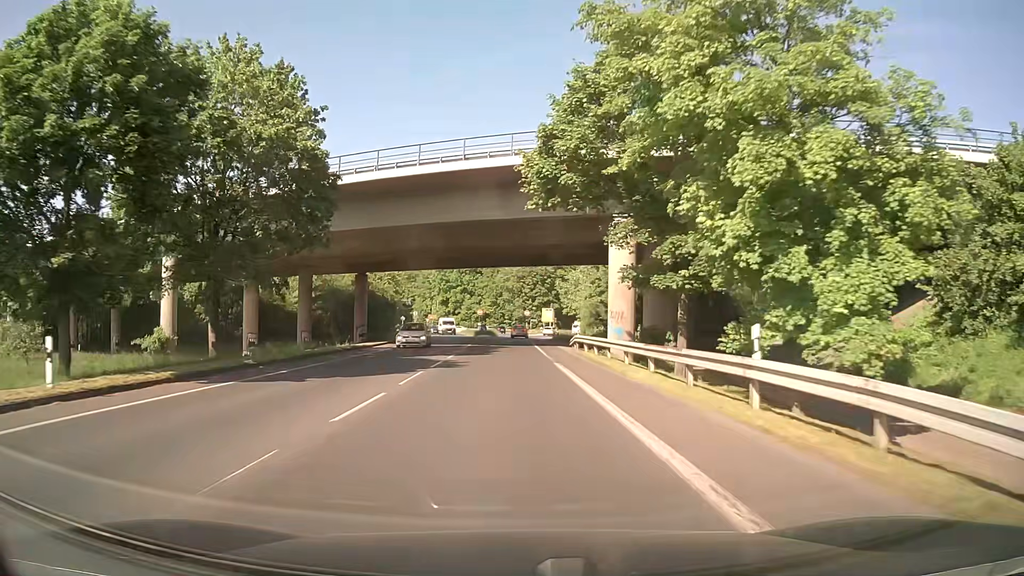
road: secondary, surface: asphalt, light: Day
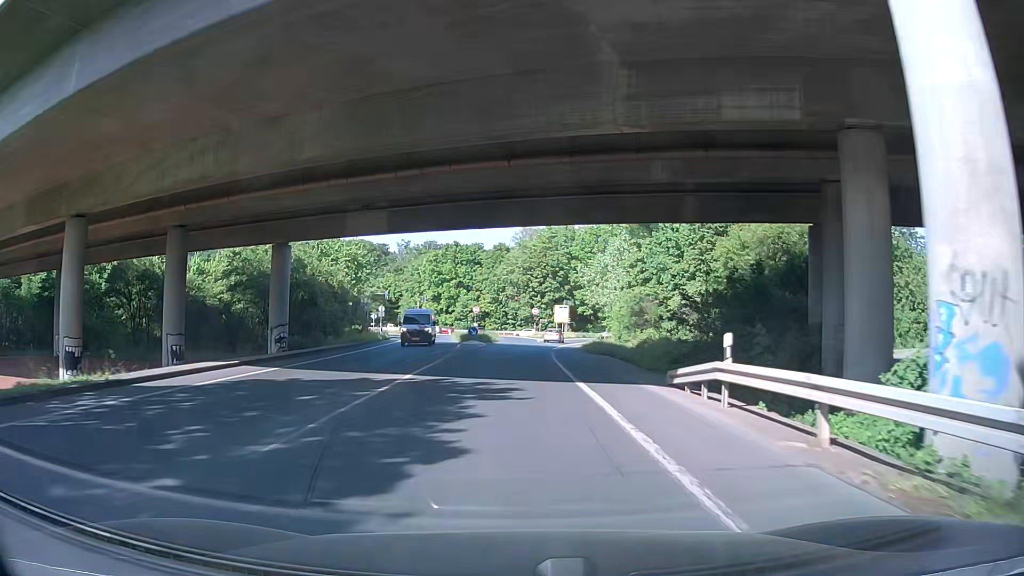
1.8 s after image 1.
(-0.1, +26.7) m; 0°
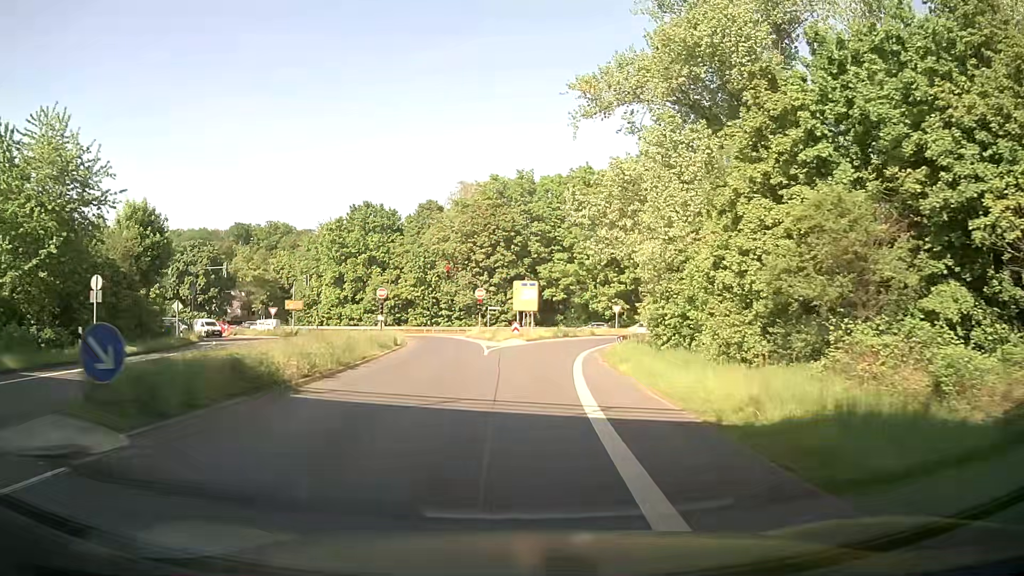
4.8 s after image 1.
(+0.8, +42.3) m; +4°
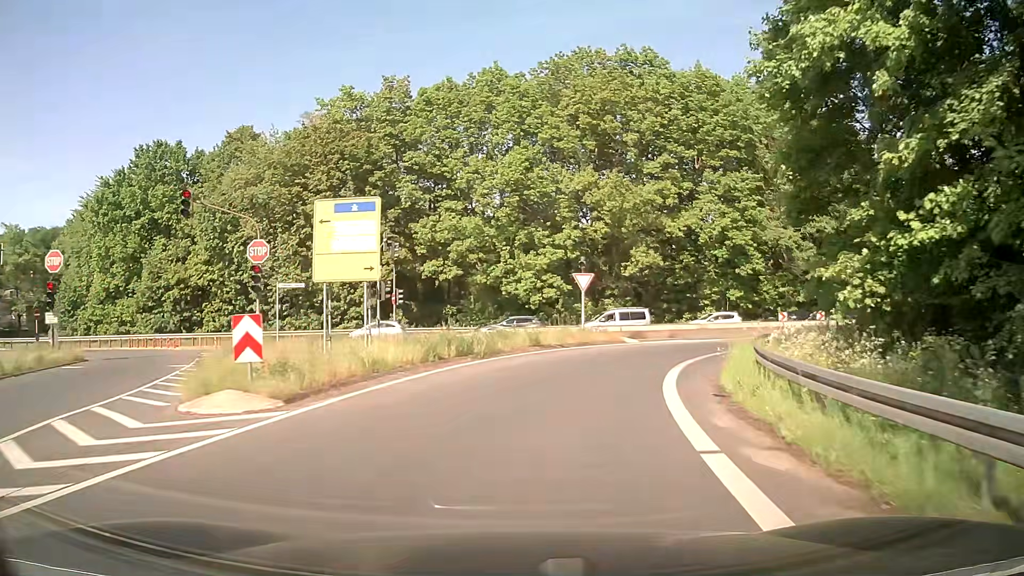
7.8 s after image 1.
(+2.5, +37.0) m; +10°
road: primary_link
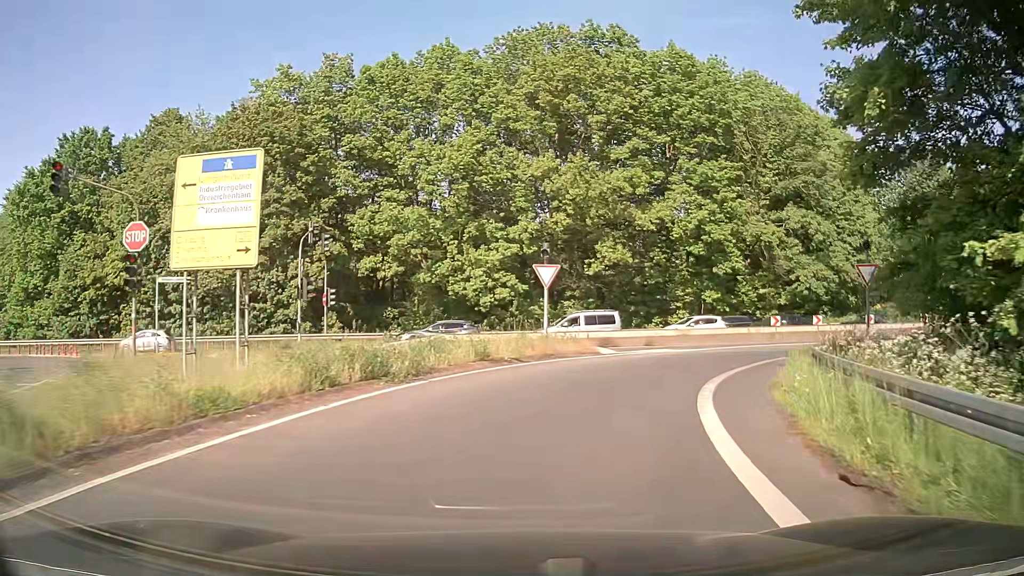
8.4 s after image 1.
(+0.2, +6.1) m; +3°
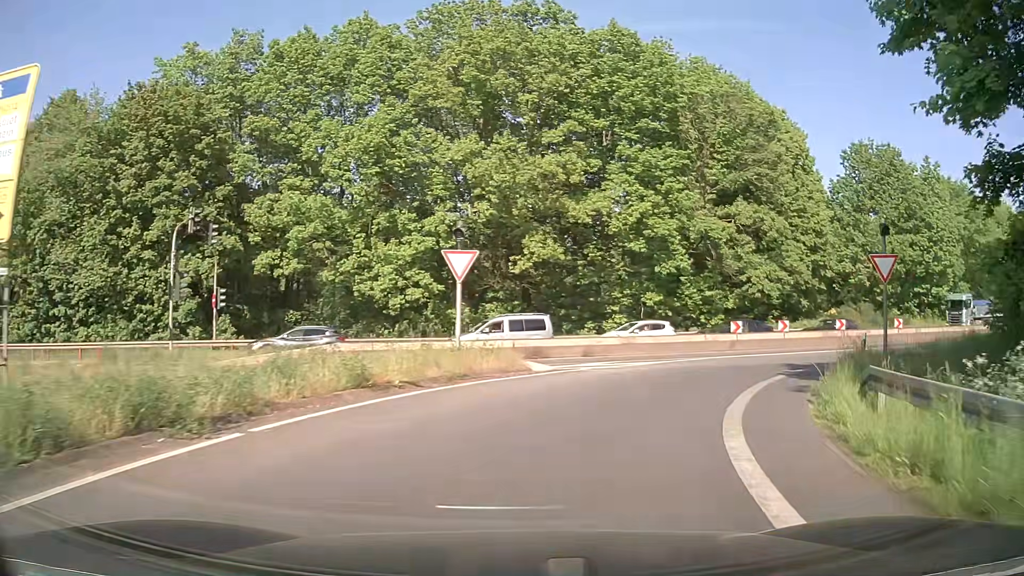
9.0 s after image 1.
(+0.3, +5.5) m; +7°
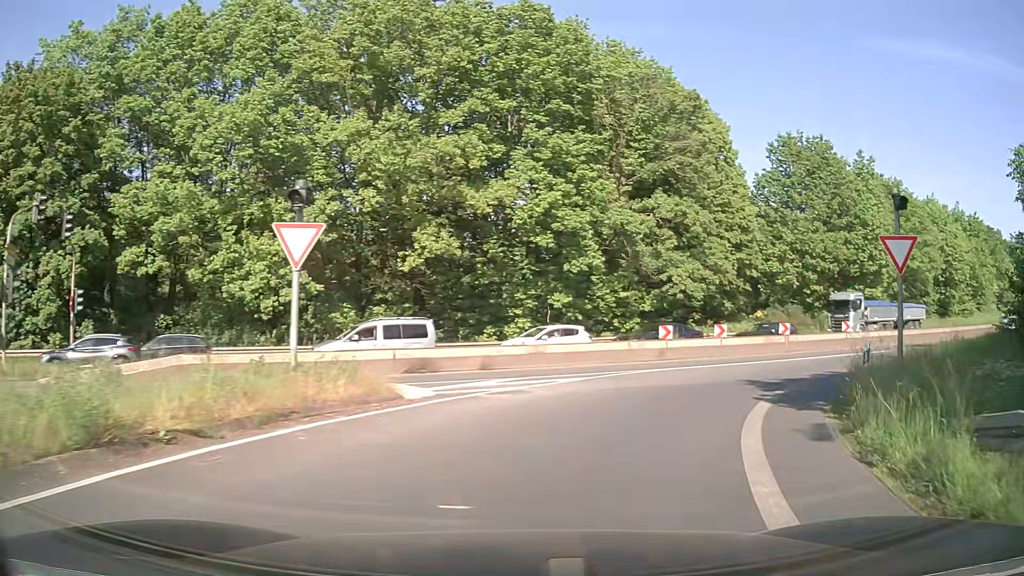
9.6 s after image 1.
(+0.3, +5.0) m; +8°
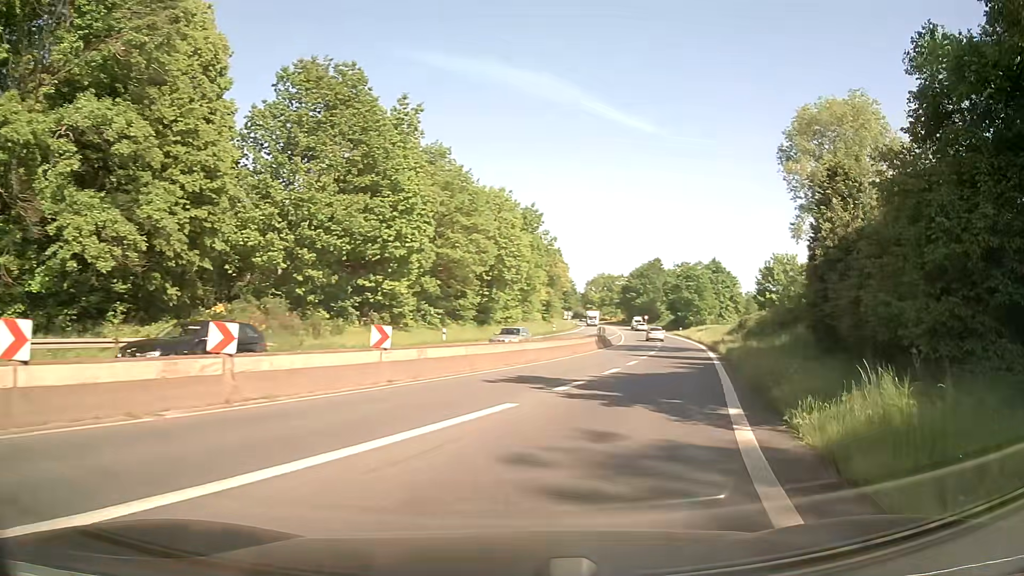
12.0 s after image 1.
(+7.6, +18.8) m; +44°
(+1, +10) (+4, +20) (+6, +29) (+9, +39) (+11, +49) (+14, +58) (+16, +68) (+17, +78) (+18, +88) (+20, +98) m
